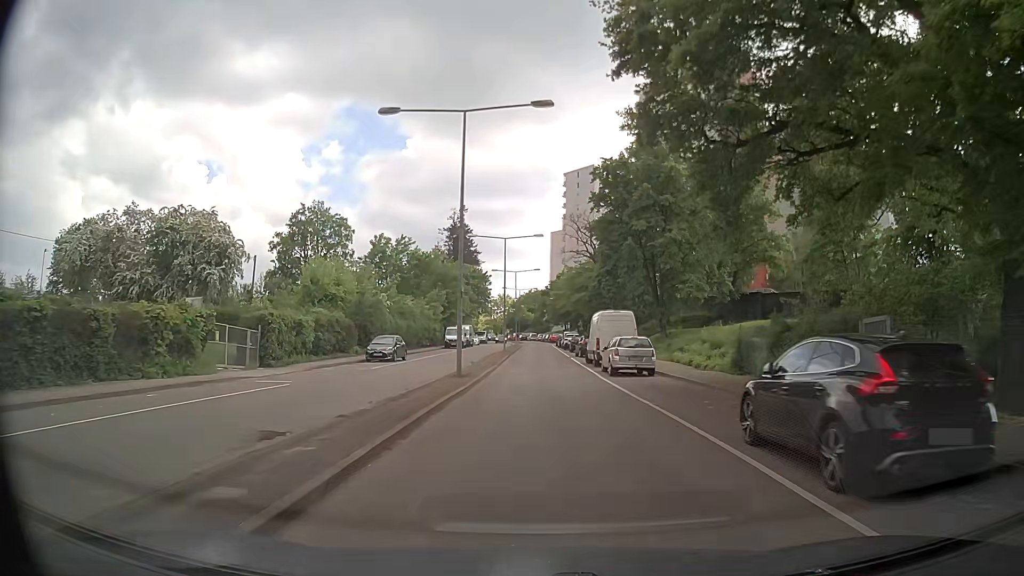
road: secondary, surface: asphalt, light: Day
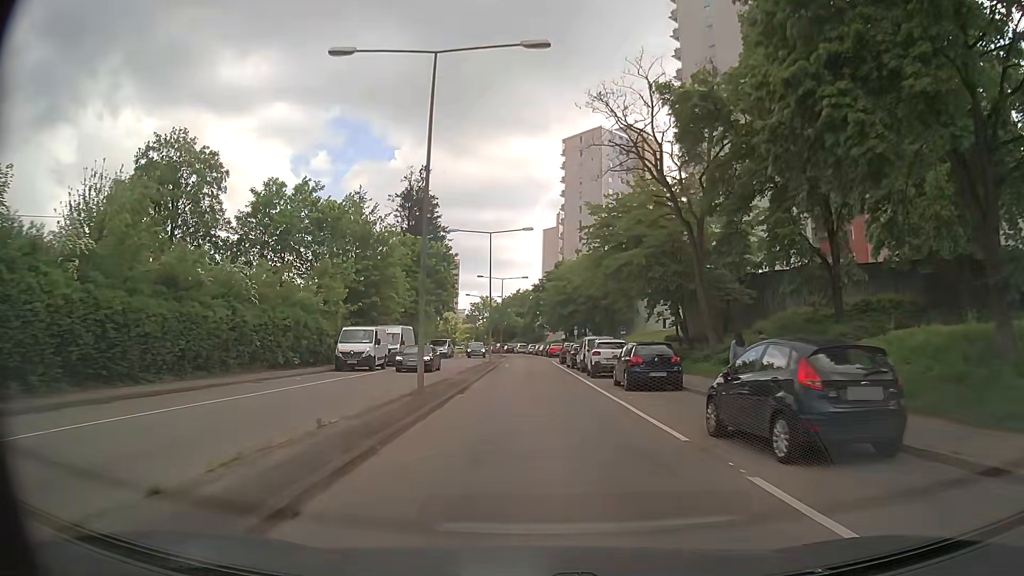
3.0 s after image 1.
(+0.4, +37.6) m; +1°
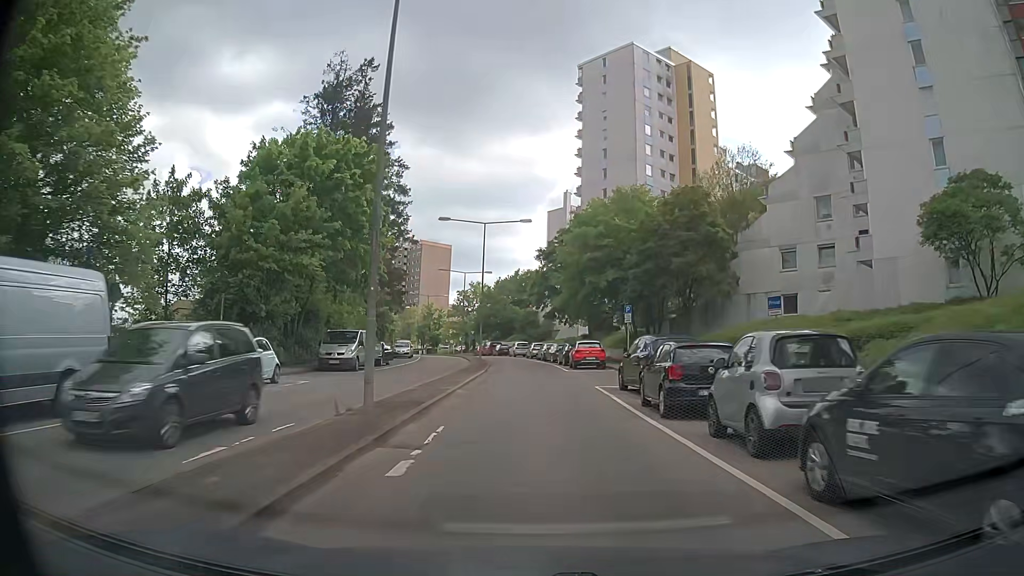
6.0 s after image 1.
(+0.1, +36.7) m; -1°
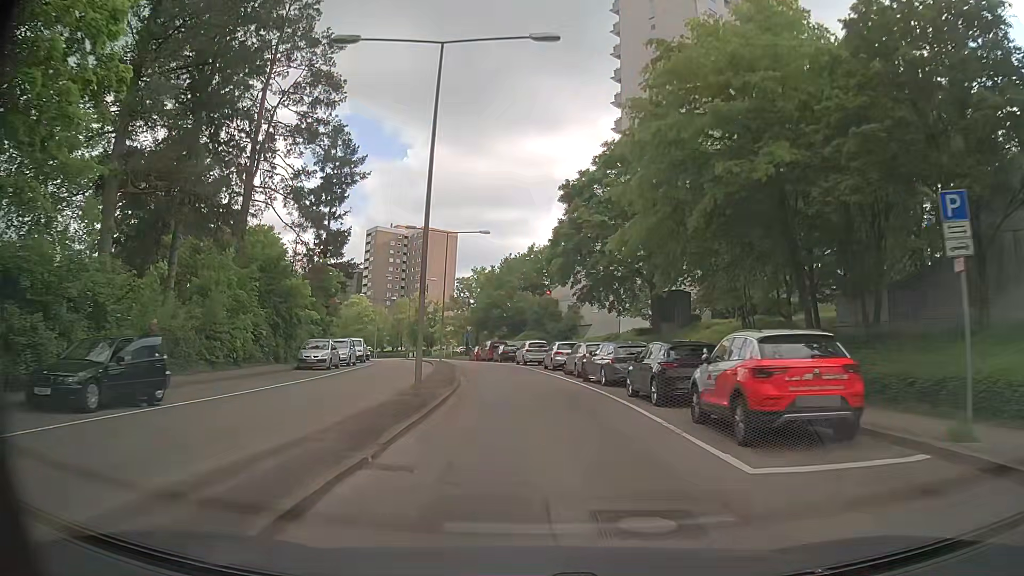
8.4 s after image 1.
(+0.2, +27.8) m; -1°
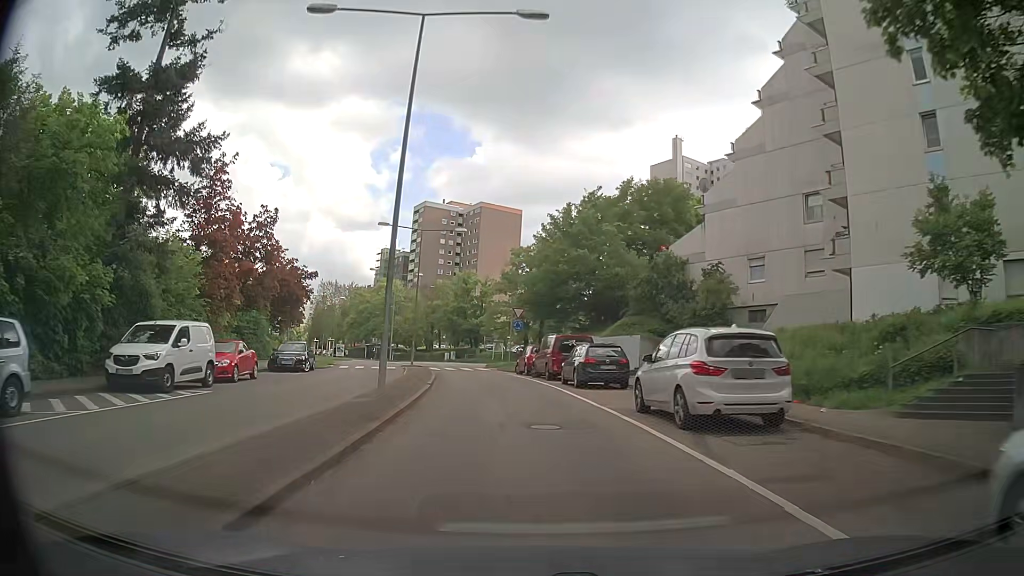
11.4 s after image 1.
(-1.1, +33.7) m; -6°
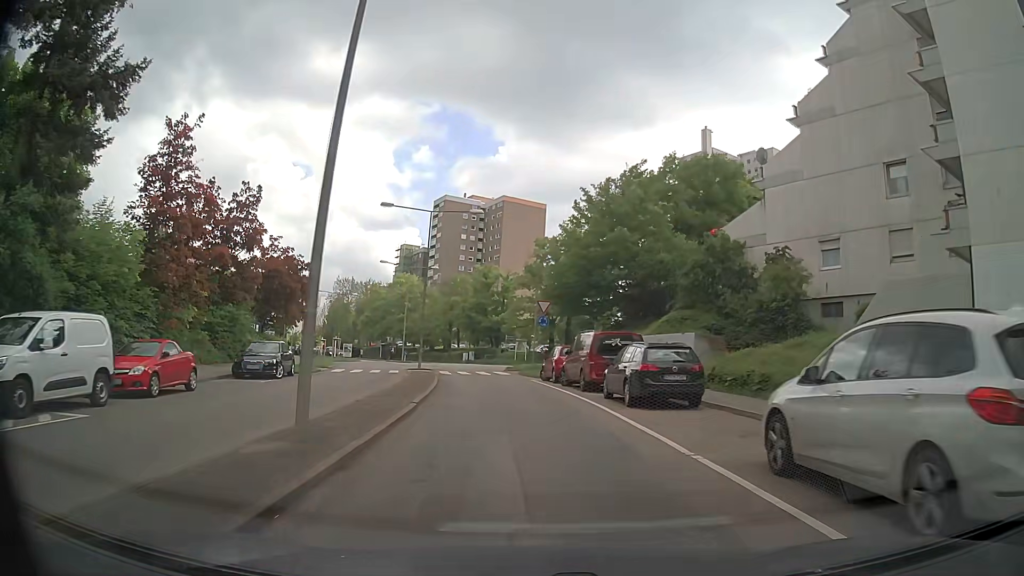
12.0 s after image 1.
(-0.1, +6.5) m; -1°
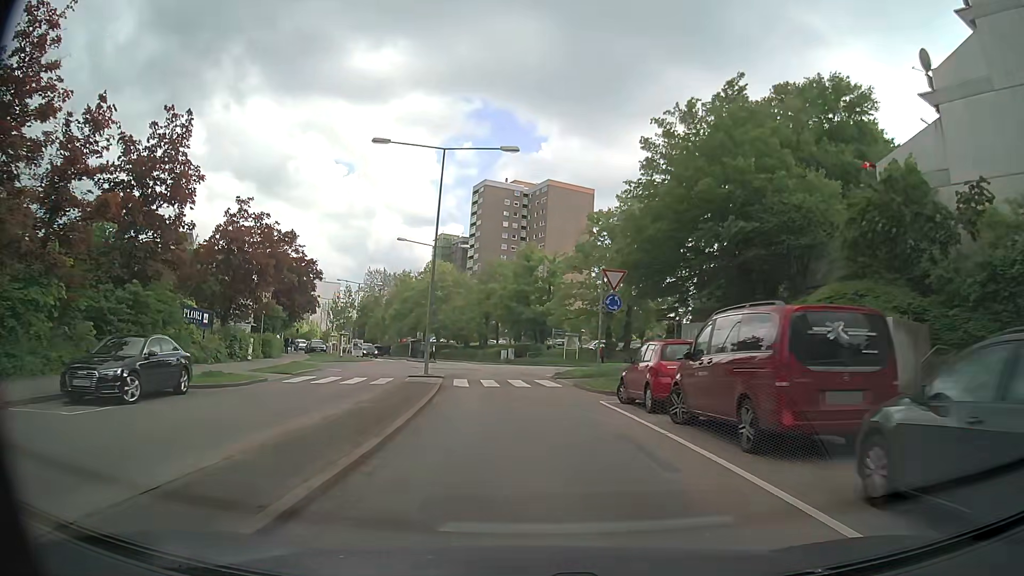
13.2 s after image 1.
(-0.5, +12.6) m; -4°
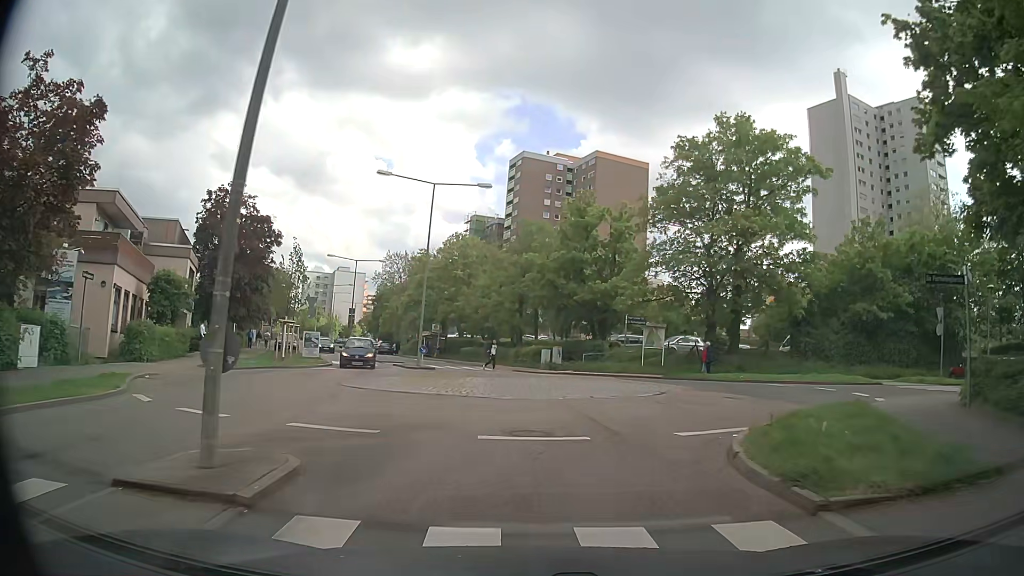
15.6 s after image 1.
(-1.0, +20.8) m; -4°
(+1, +10) (+6, +18) (+15, +22) (+25, +25) (+34, +28) (+44, +28) (+54, +29) (+64, +31) (+74, +33) (+84, +35) m
